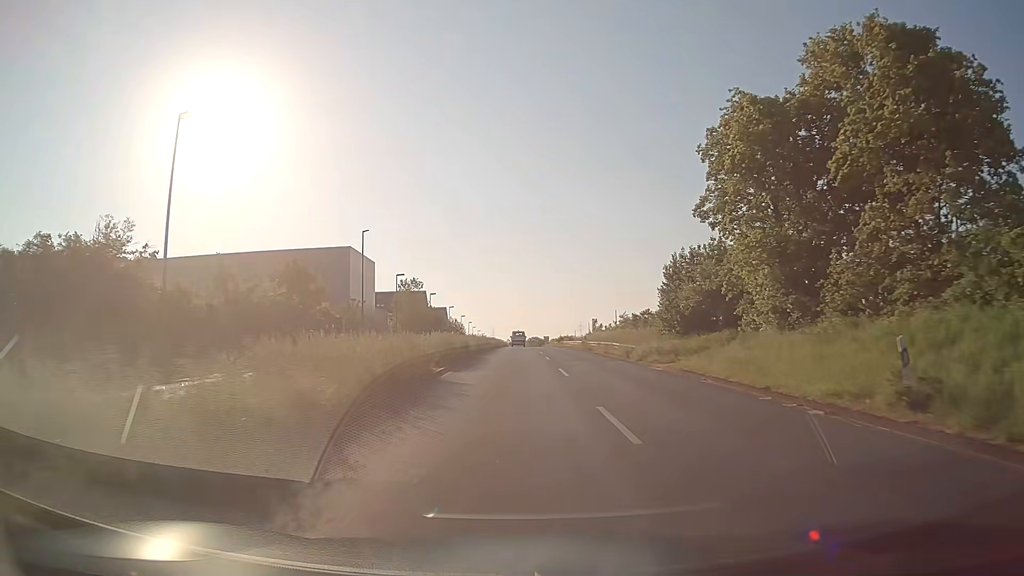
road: primary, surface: asphalt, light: Day
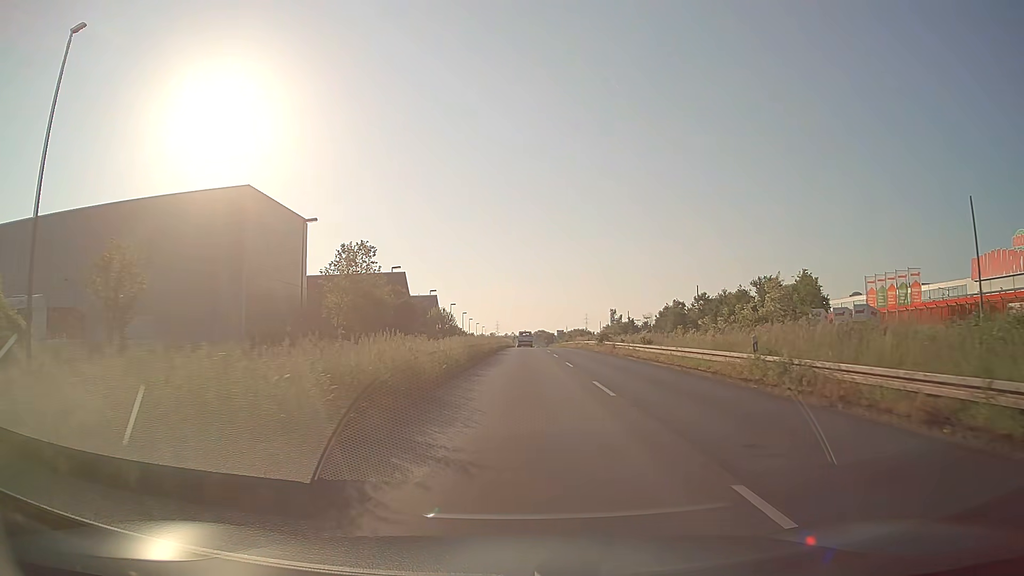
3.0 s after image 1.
(-0.2, +42.5) m; 0°
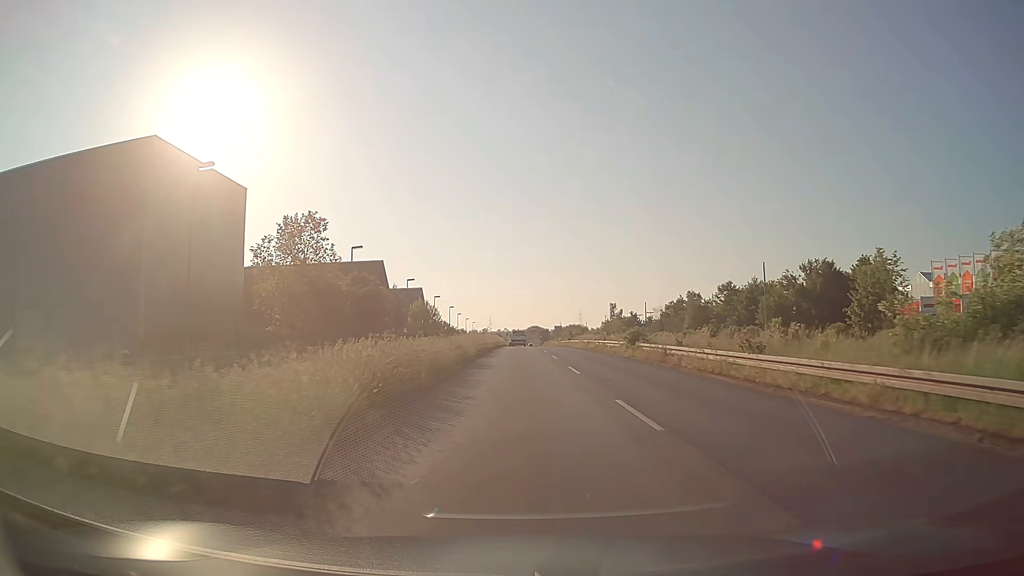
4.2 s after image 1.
(+0.1, +17.1) m; +1°
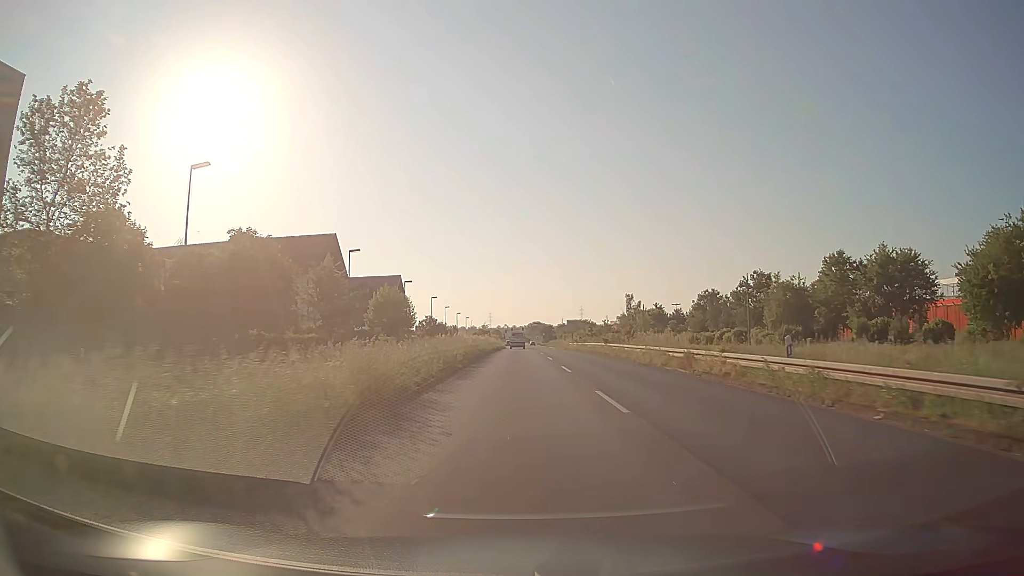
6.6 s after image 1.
(+0.1, +34.2) m; 0°
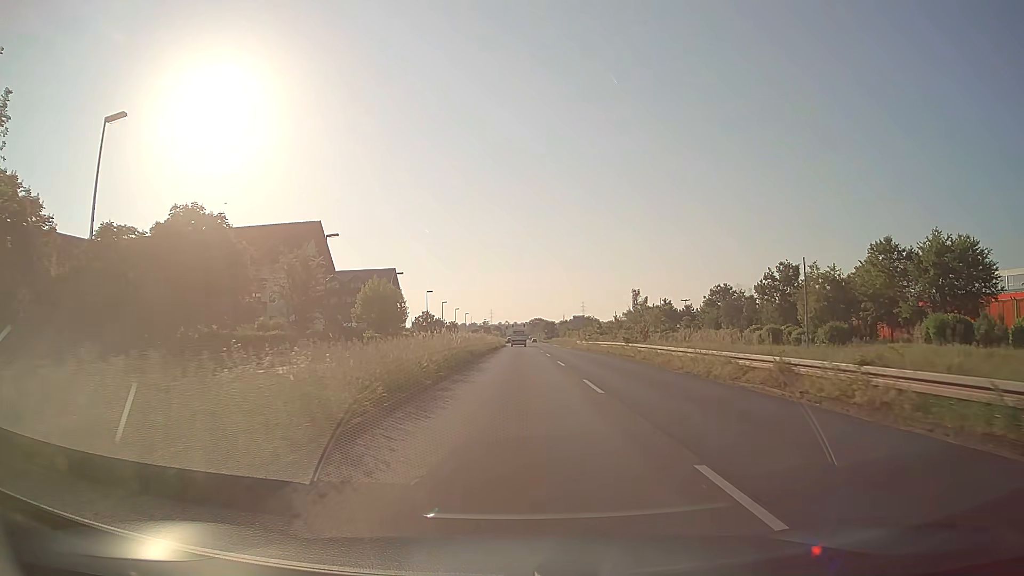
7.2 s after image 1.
(0.0, +8.5) m; 0°
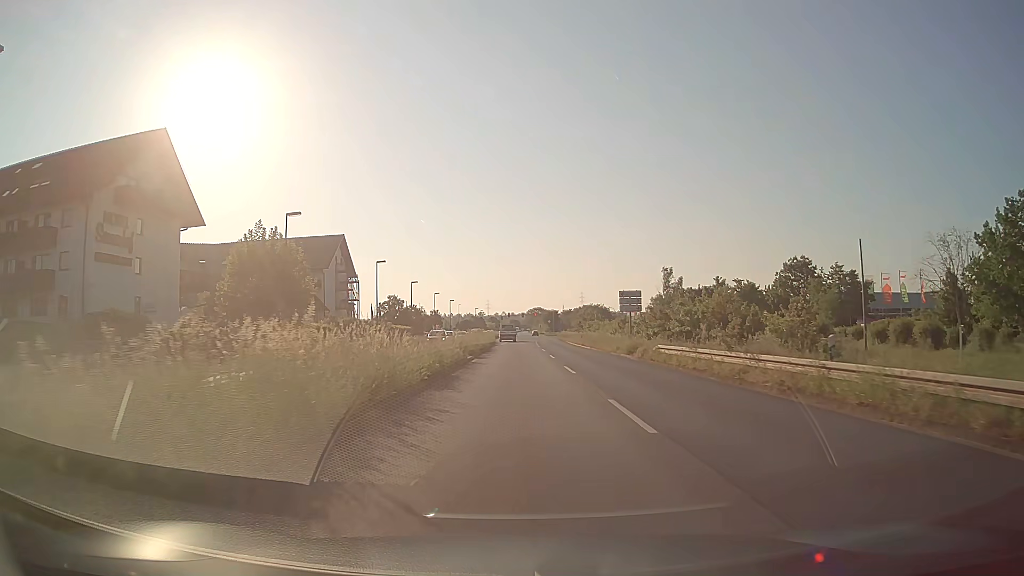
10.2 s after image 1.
(0.0, +42.1) m; 0°
